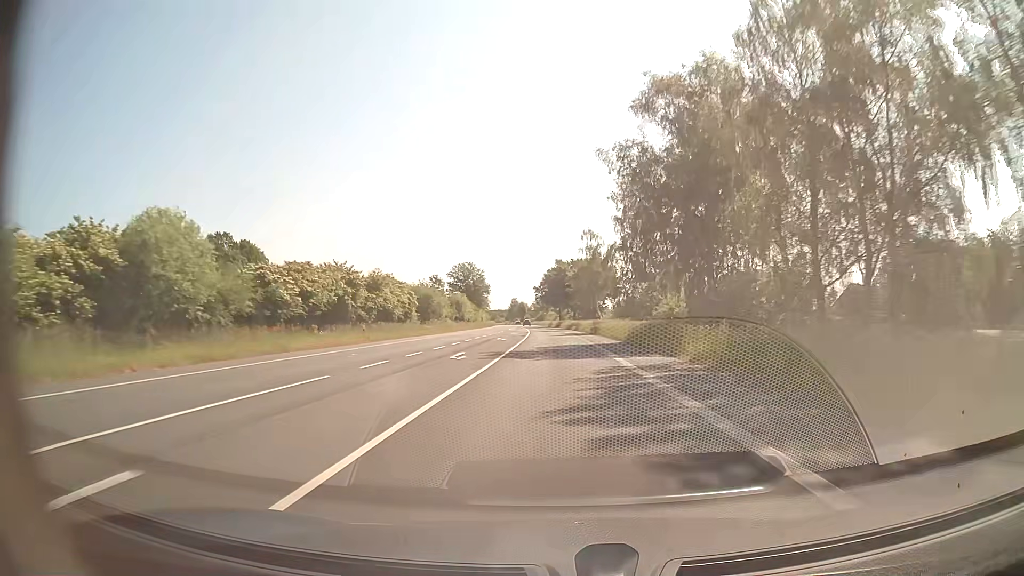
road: secondary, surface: asphalt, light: Day
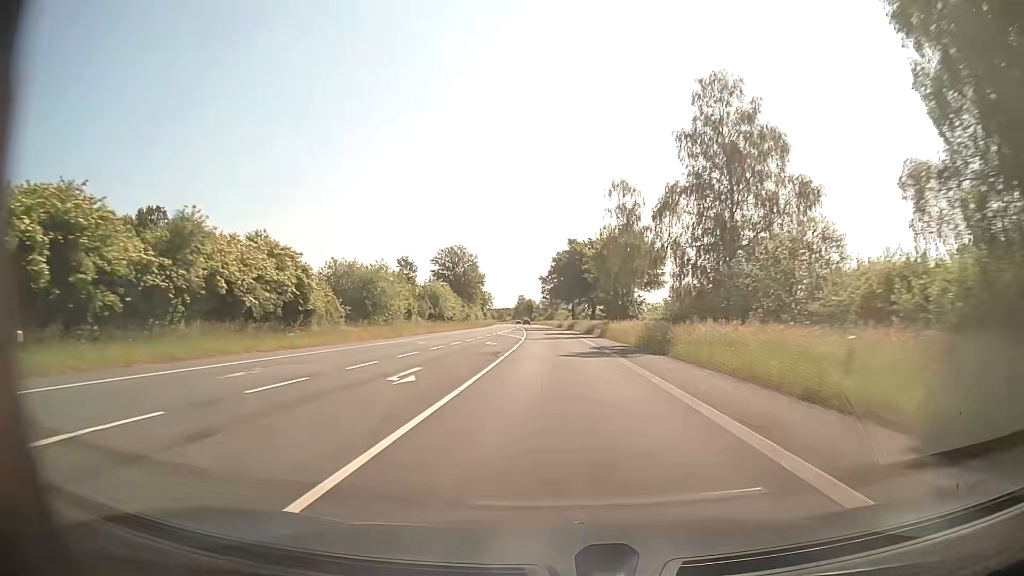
(-0.2, +31.6) m; -1°
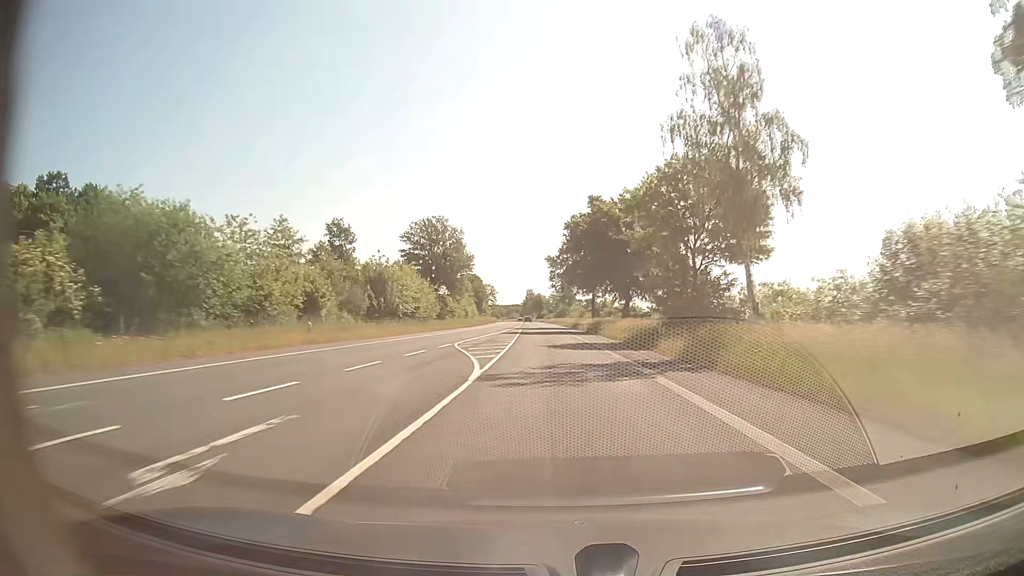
(-0.1, +31.6) m; -1°
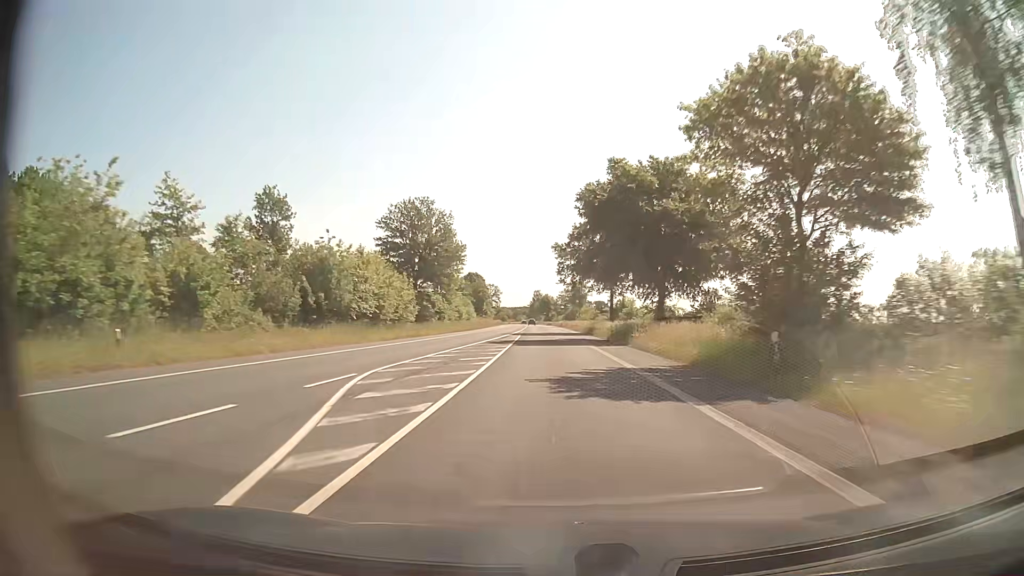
(-0.1, +15.8) m; -1°
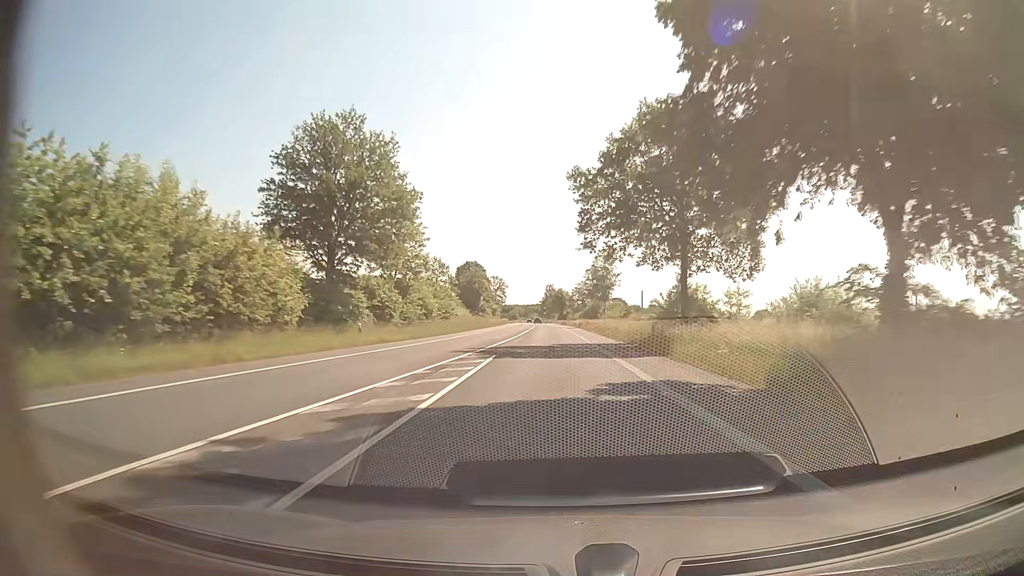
(-0.4, +31.6) m; -1°
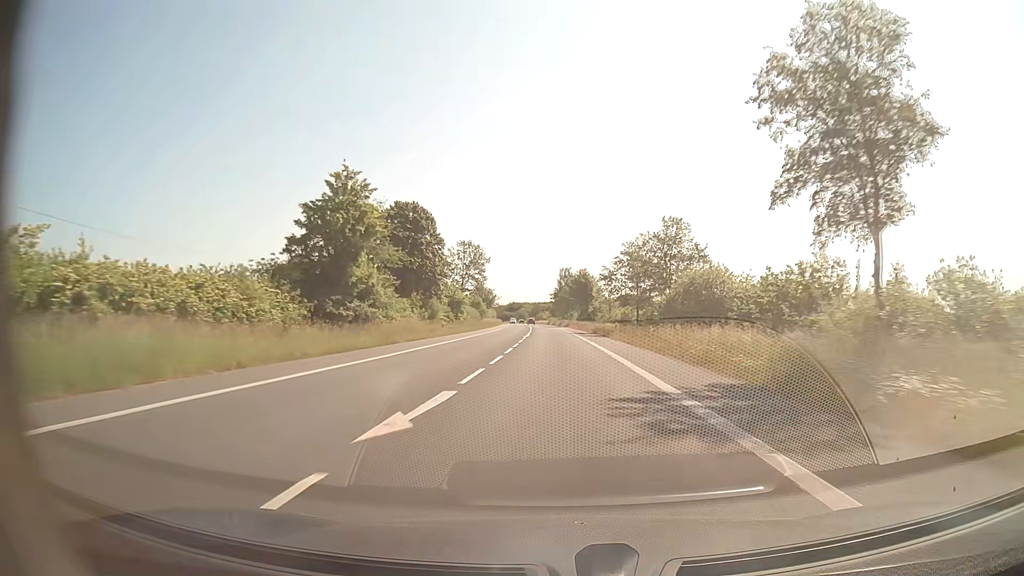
(-1.1, +79.2) m; -1°
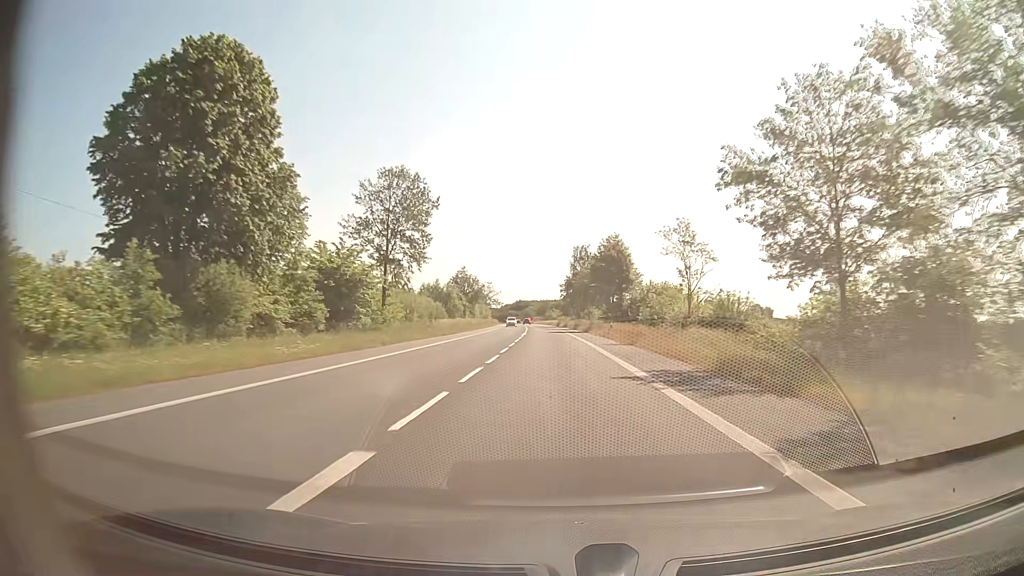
(-0.3, +47.6) m; -1°
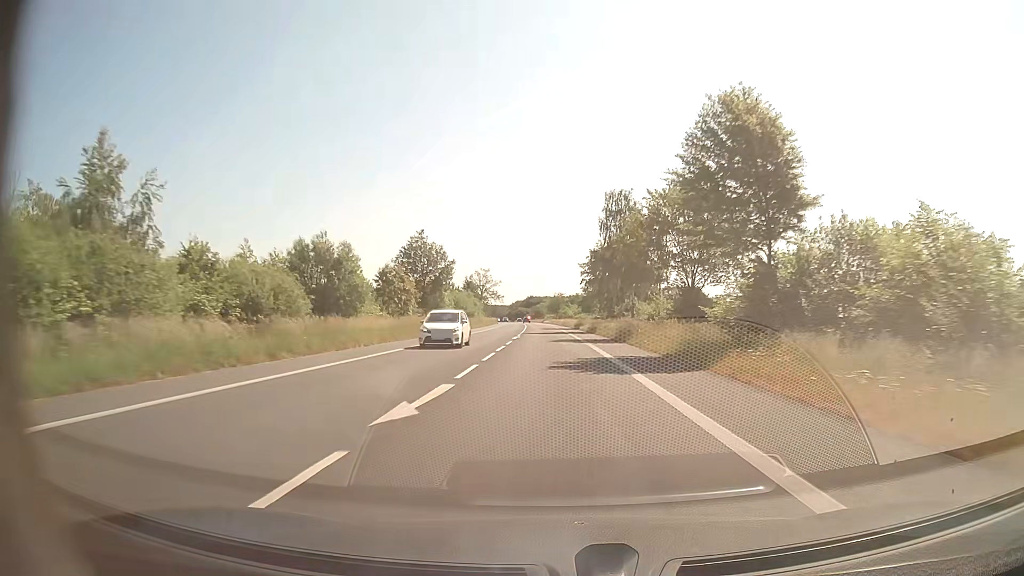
(-0.4, +47.6) m; -1°
(0, +10) (0, +20) (0, +30) (0, +40) (-1, +50) (-1, +60) (-1, +70) (-1, +80) (-2, +90) (-2, +100) m
